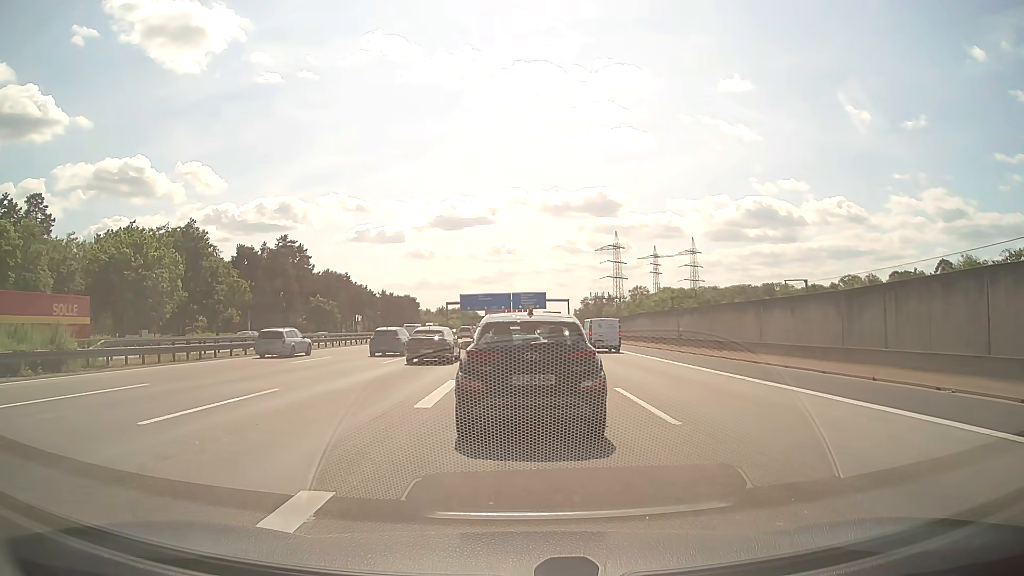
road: motorway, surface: asphalt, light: Day
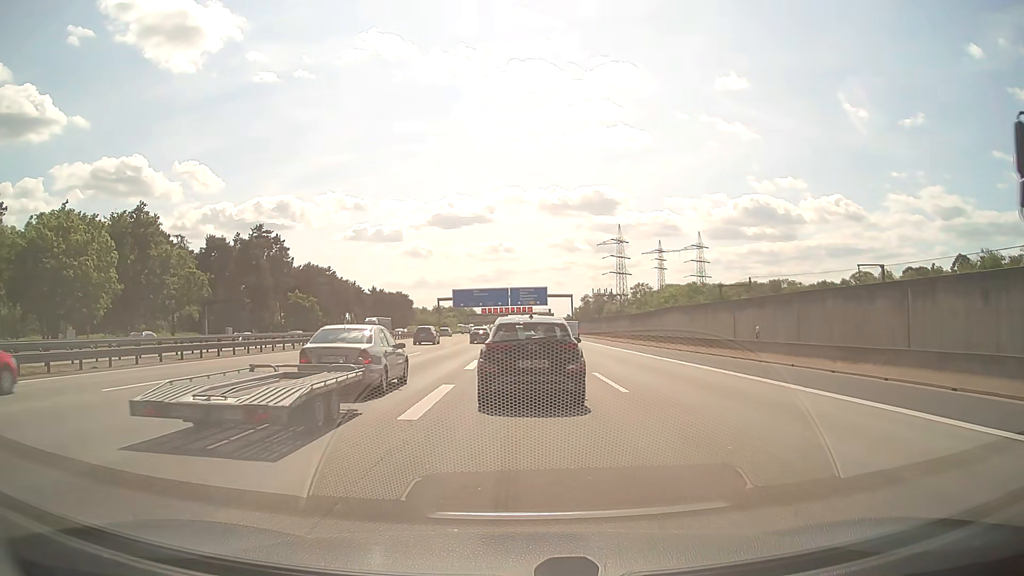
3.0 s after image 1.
(-0.1, +13.8) m; 0°
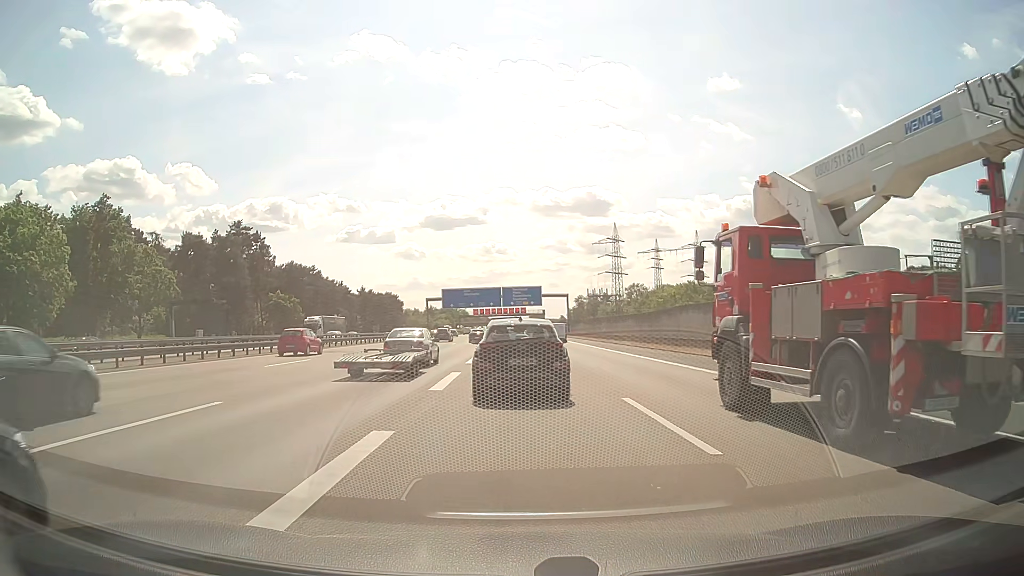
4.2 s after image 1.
(0.0, +7.2) m; 0°
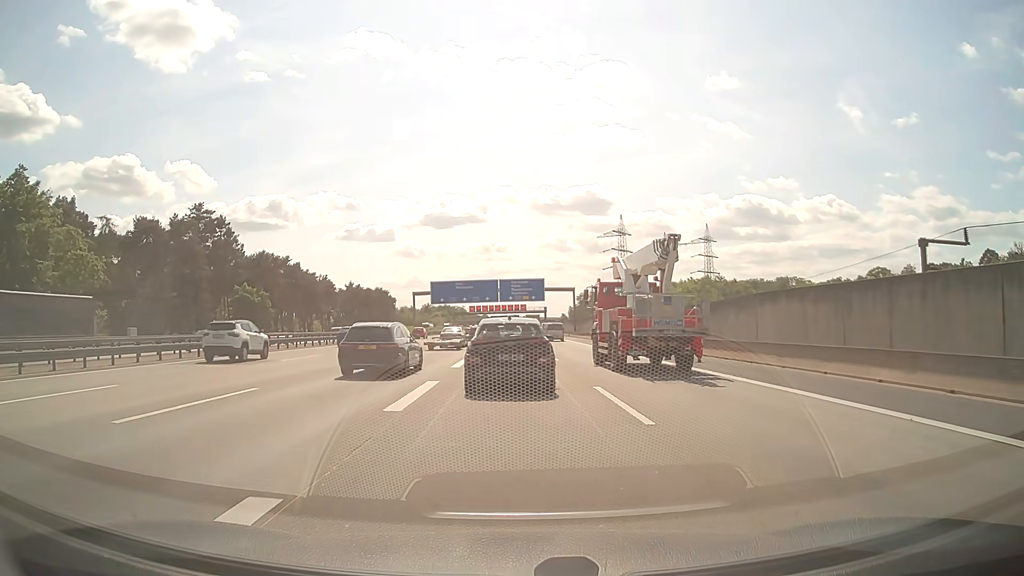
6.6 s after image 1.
(+0.2, +16.0) m; 0°
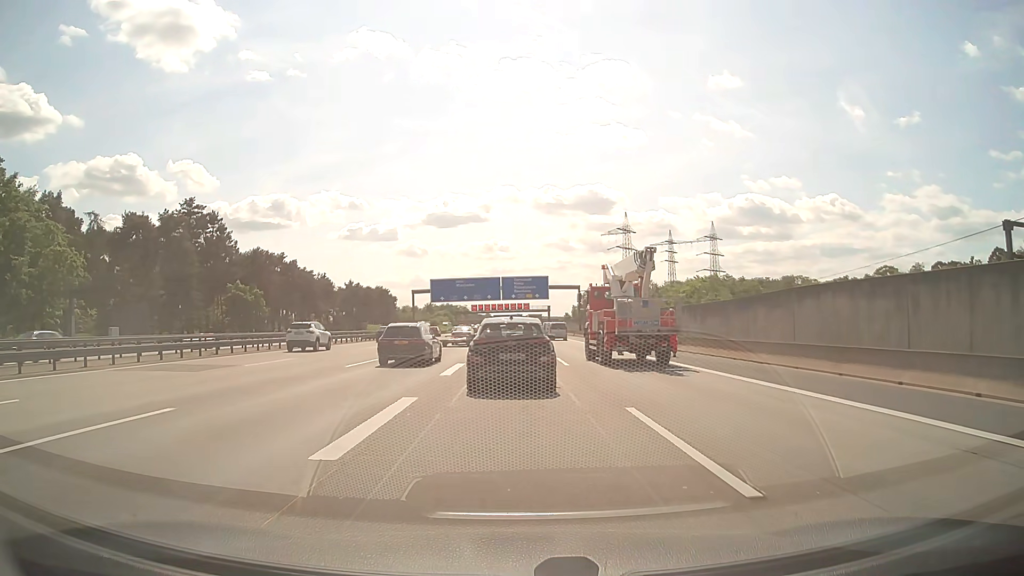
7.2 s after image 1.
(0.0, +4.2) m; -1°
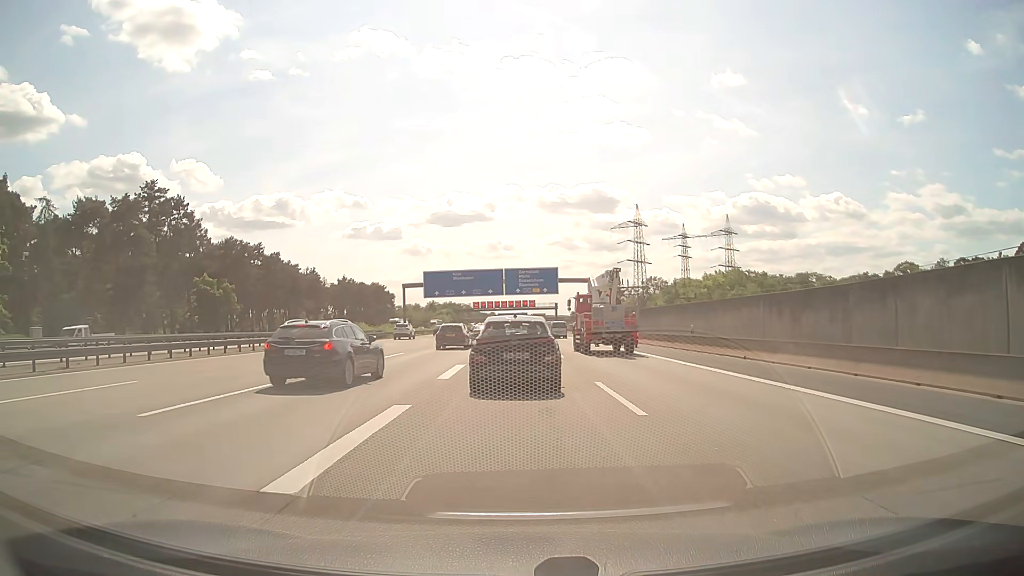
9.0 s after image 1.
(0.0, +13.6) m; 0°
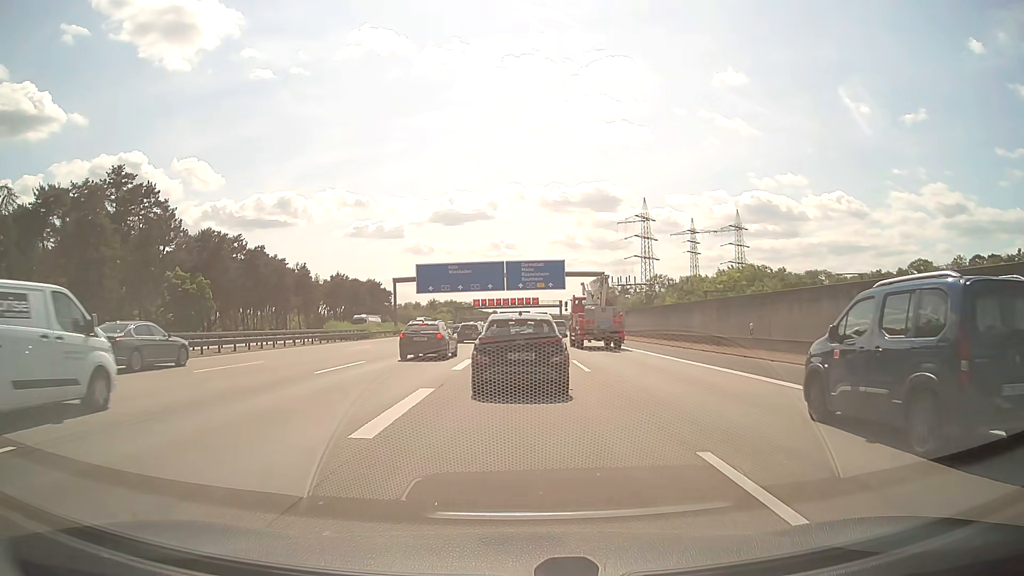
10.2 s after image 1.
(0.0, +9.2) m; 0°
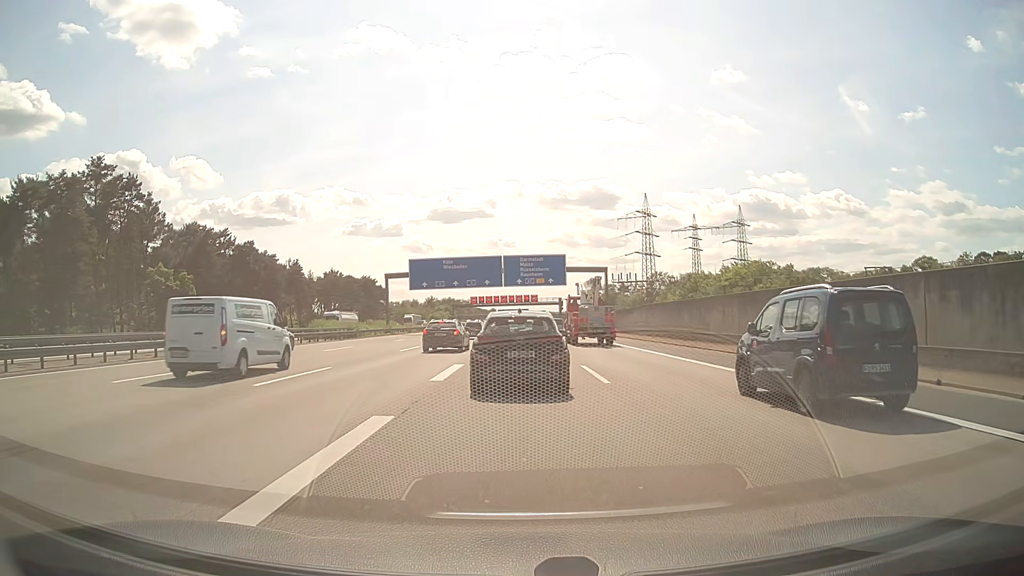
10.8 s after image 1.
(0.0, +4.3) m; 0°
(0, +10) (0, +20) (0, +30) (0, +40) (0, +50) (0, +60) (0, +70) (0, +80) (0, +90) (0, +100) m
